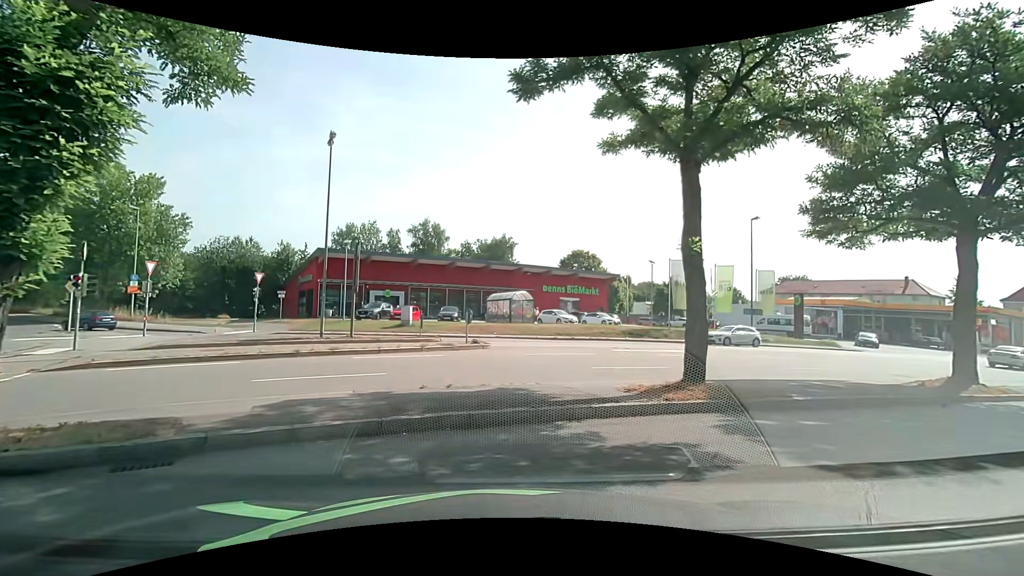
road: service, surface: paved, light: Day
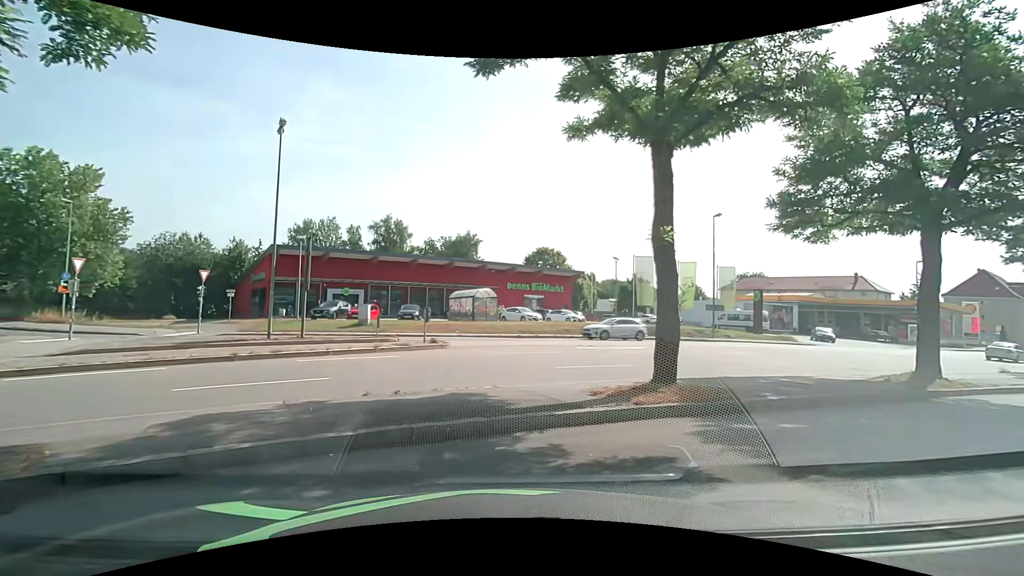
(+0.1, +0.9) m; +5°
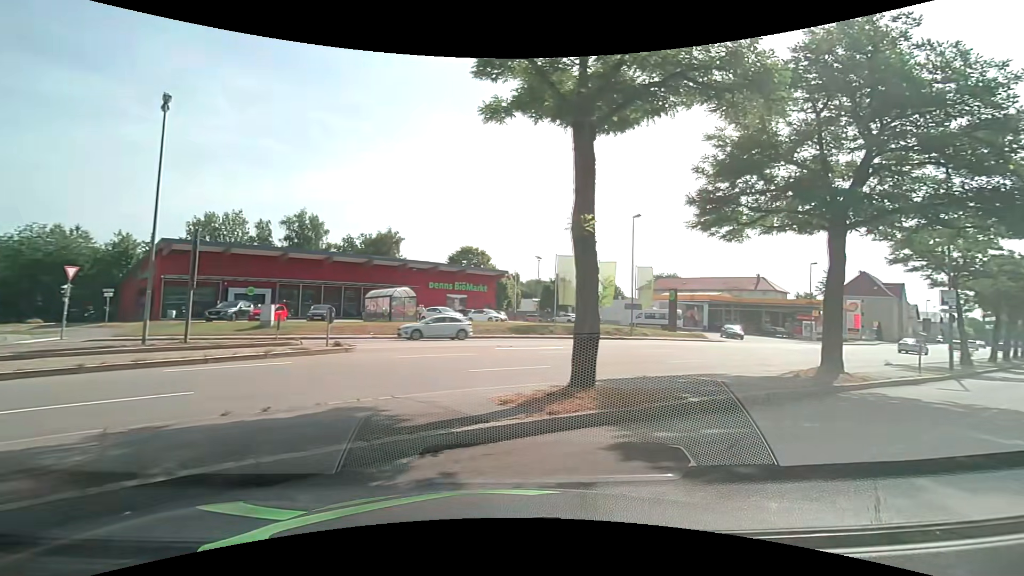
(+0.1, +1.2) m; +9°
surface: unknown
